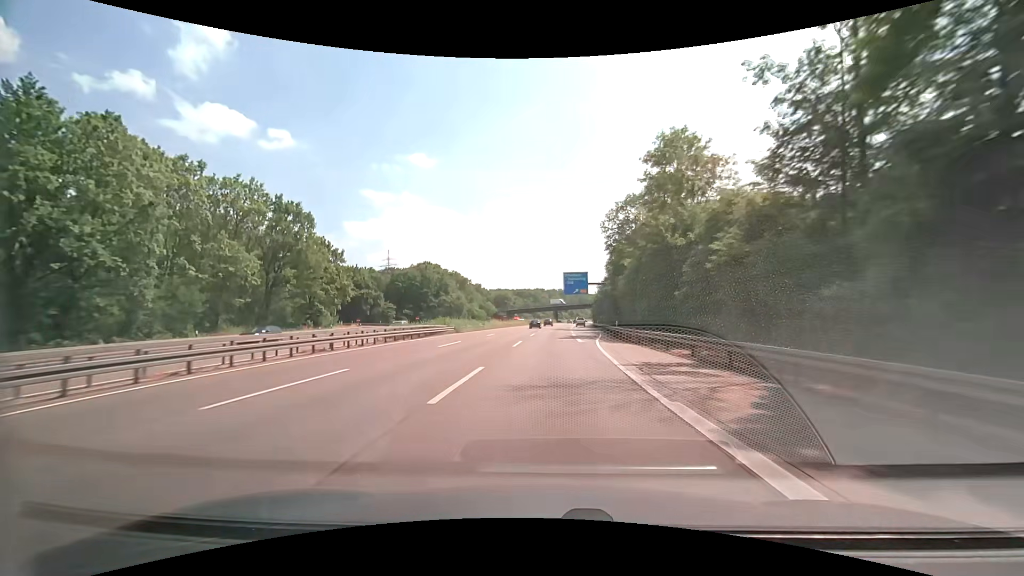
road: motorway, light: Day
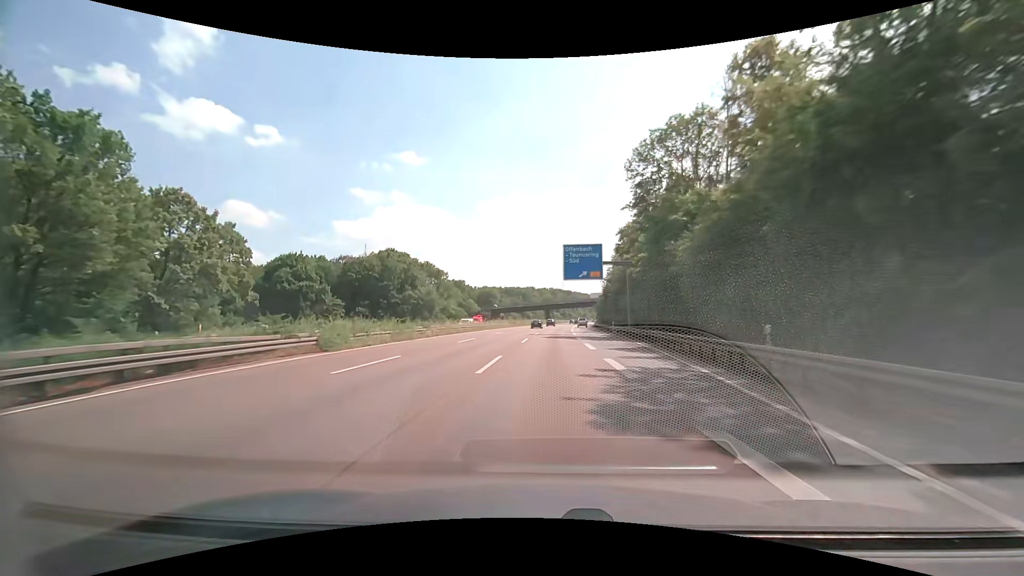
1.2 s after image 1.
(+0.3, +30.7) m; +1°
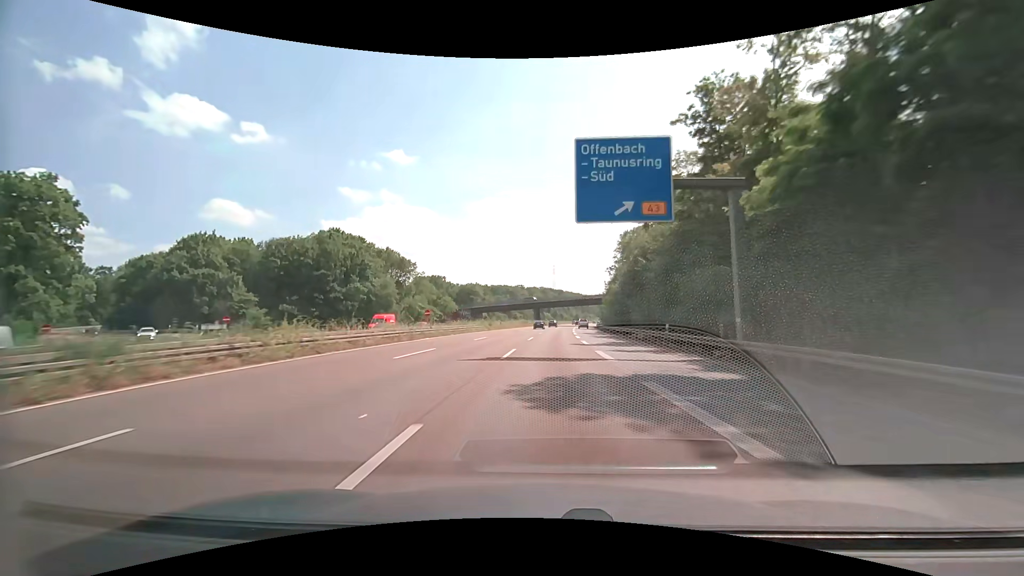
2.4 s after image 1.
(+0.2, +30.5) m; +1°
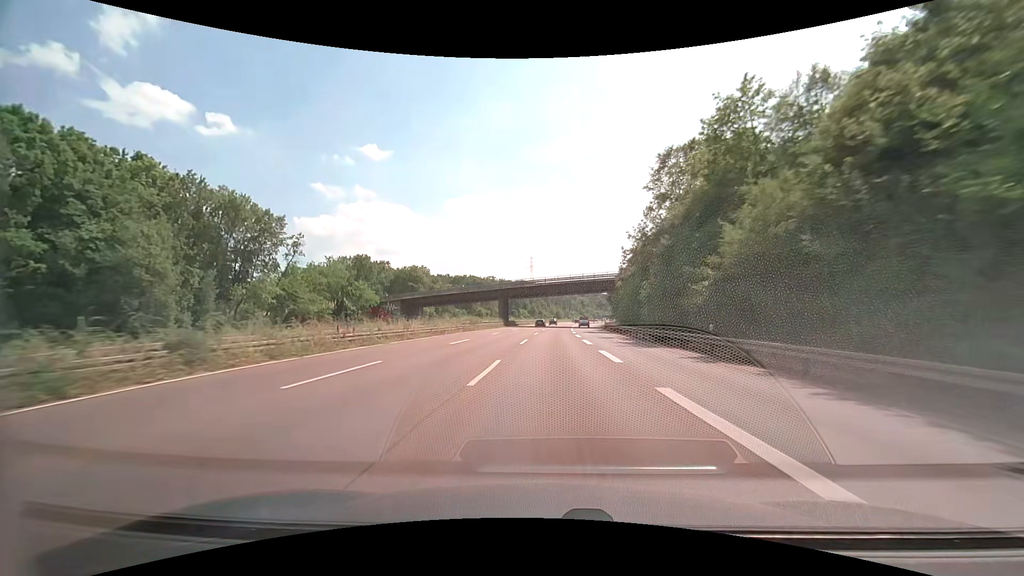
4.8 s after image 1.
(+1.4, +61.0) m; +3°
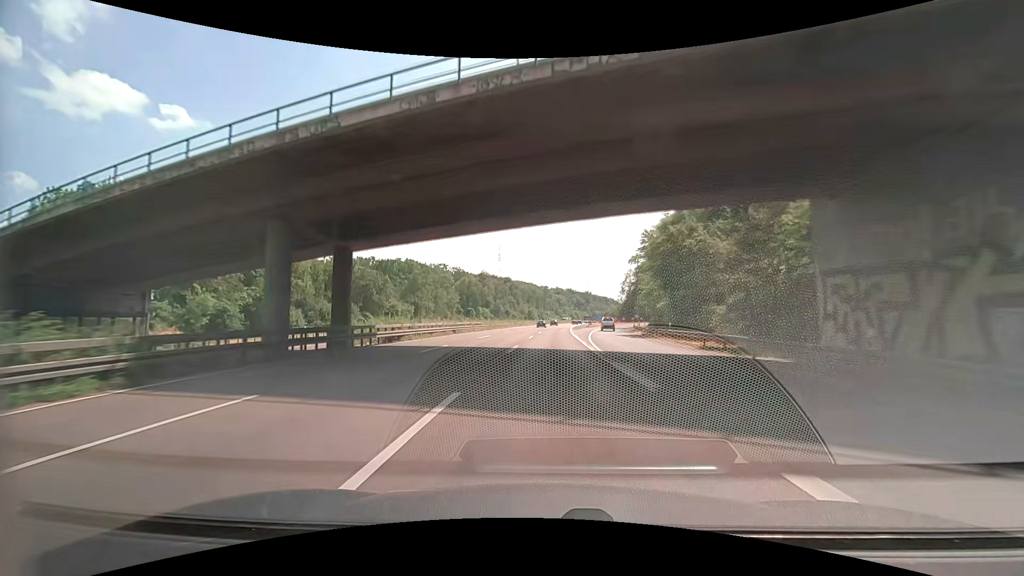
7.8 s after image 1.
(+2.1, +77.8) m; +3°
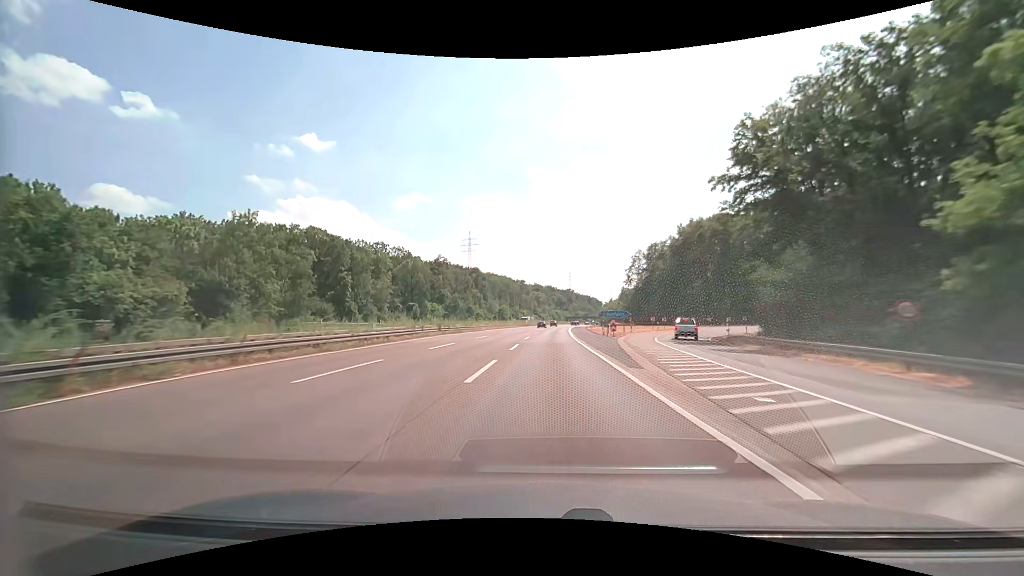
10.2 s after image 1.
(+0.8, +63.5) m; +2°
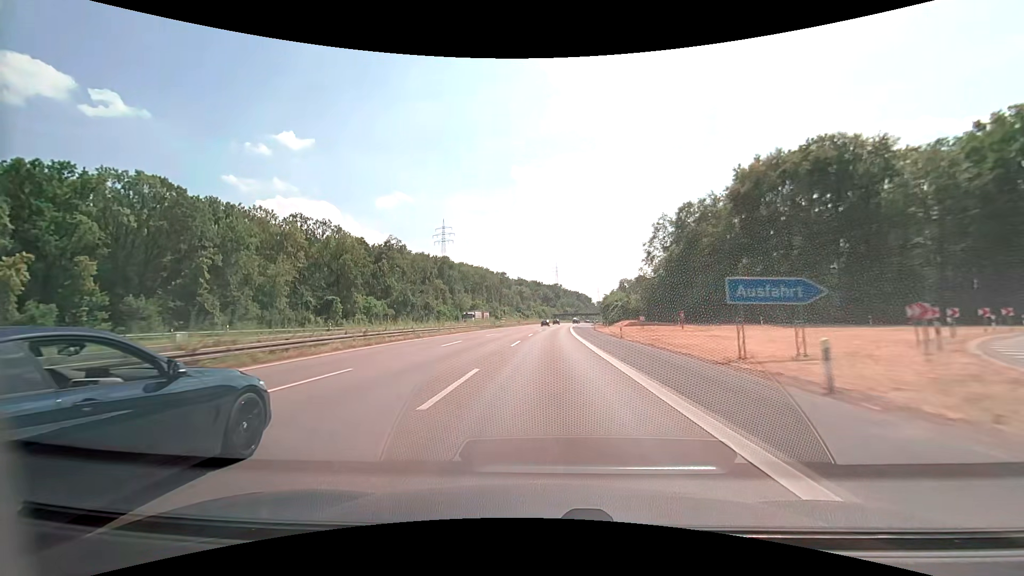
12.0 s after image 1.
(+0.7, +48.1) m; +2°
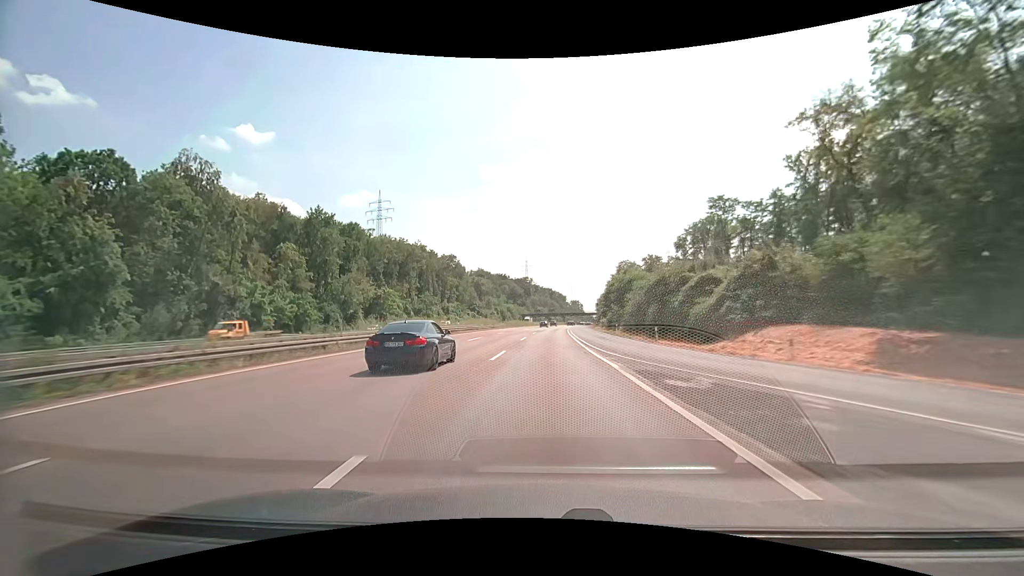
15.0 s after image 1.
(+2.2, +80.7) m; +3°
(0, +10) (0, +20) (0, +30) (+1, +40) (+1, +50) (+1, +60) (+2, +70) (+2, +80) (+3, +90) (+3, +100) m
